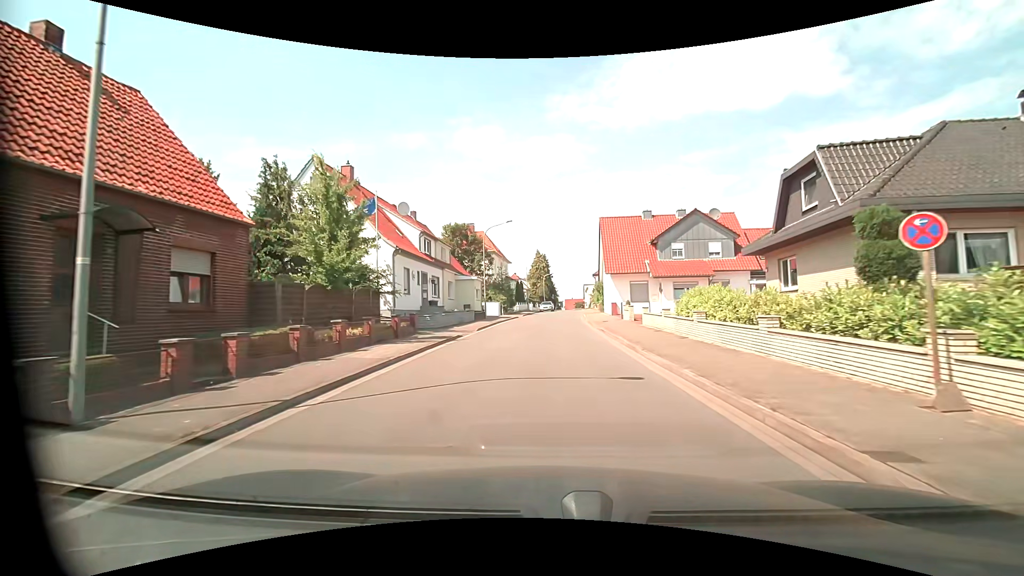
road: unclassified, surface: asphalt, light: Day
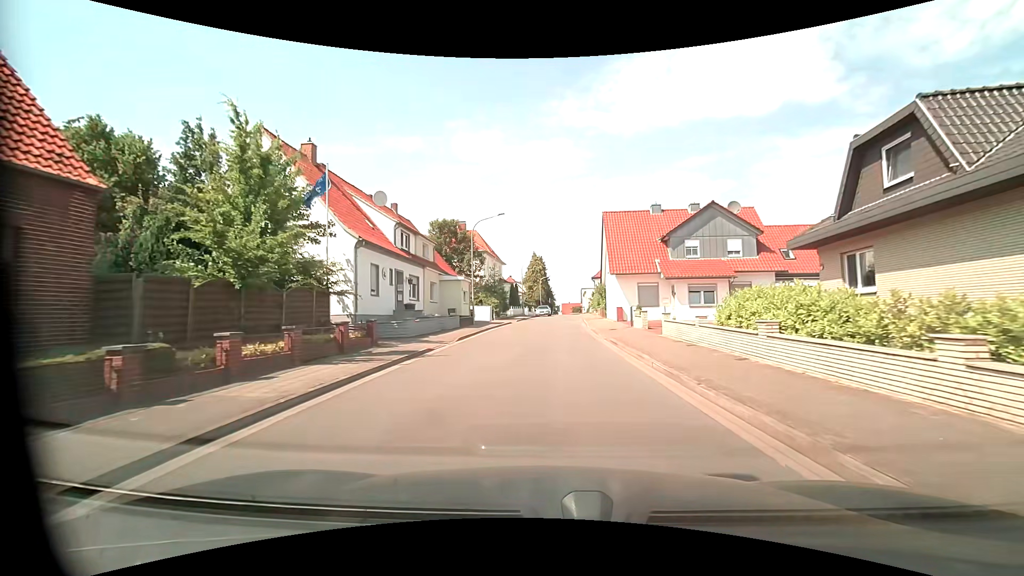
(0.0, +4.8) m; +1°
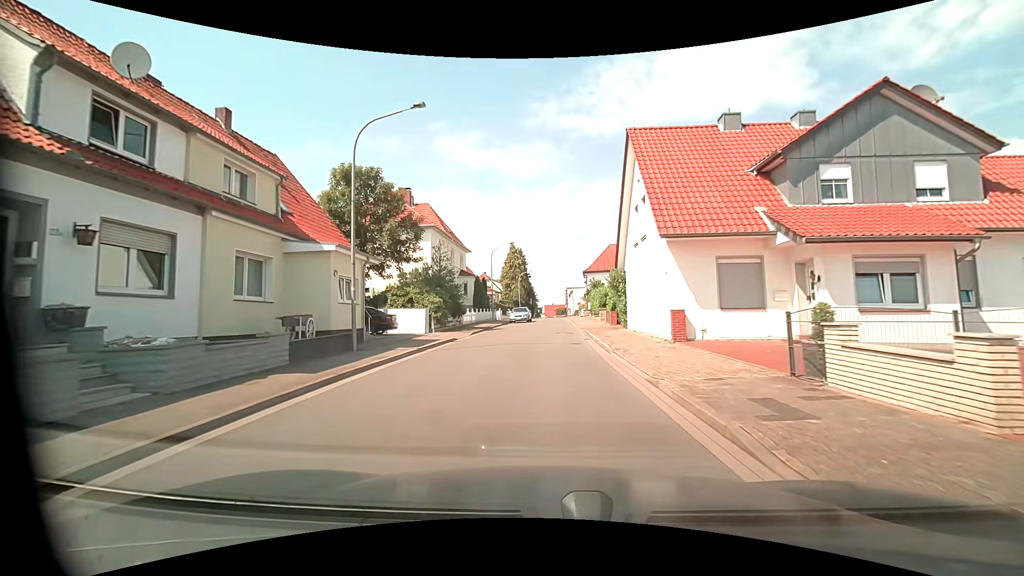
(+0.2, +19.3) m; +2°
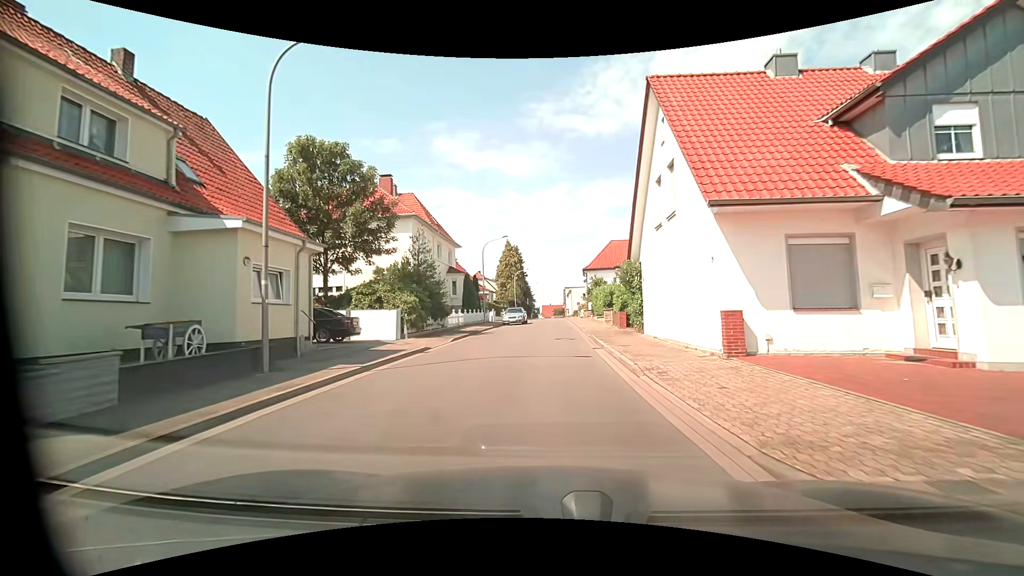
(0.0, +4.8) m; 0°
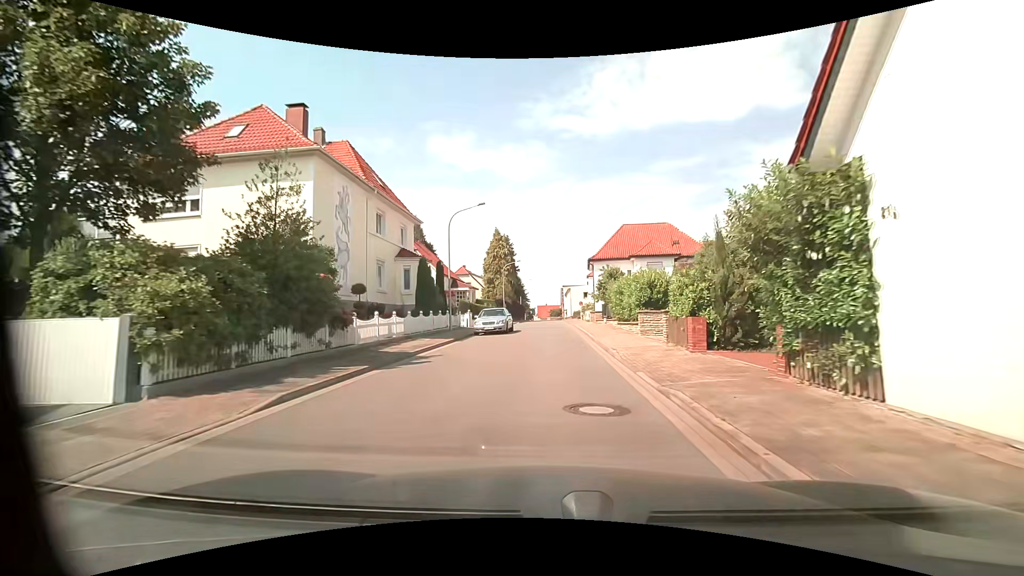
(+0.1, +14.4) m; 0°
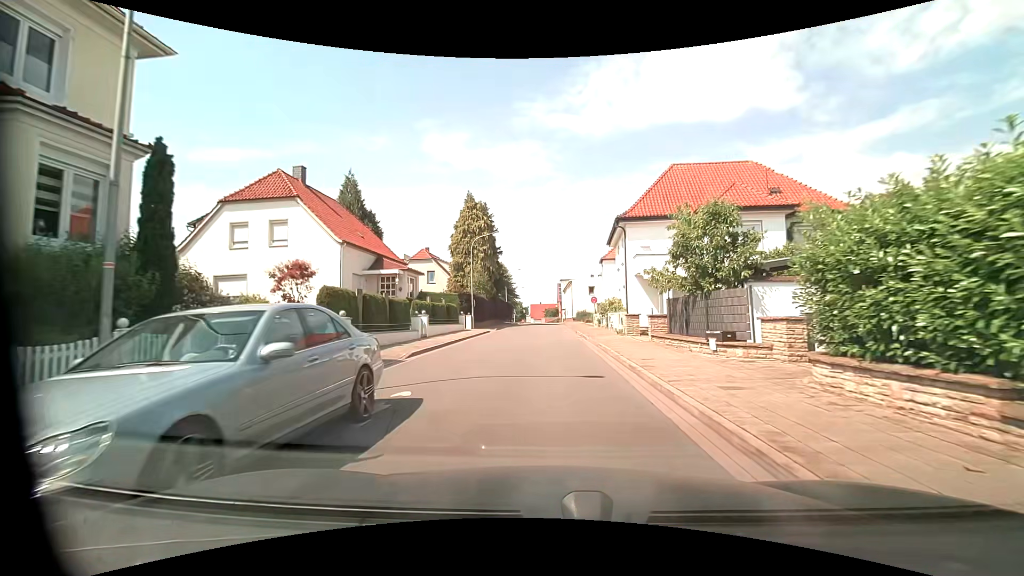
(+0.4, +23.9) m; +2°
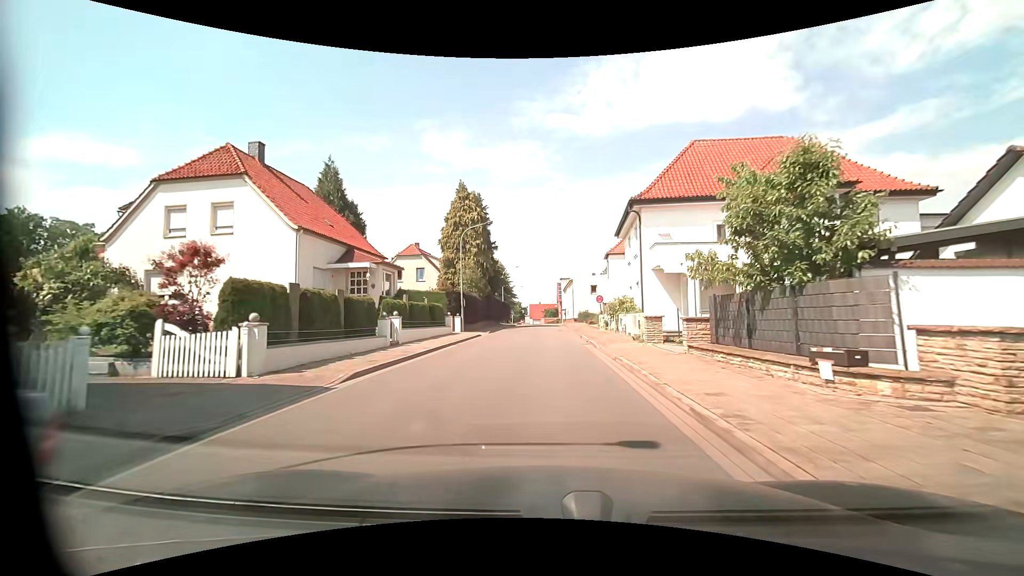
(0.0, +4.8) m; 0°
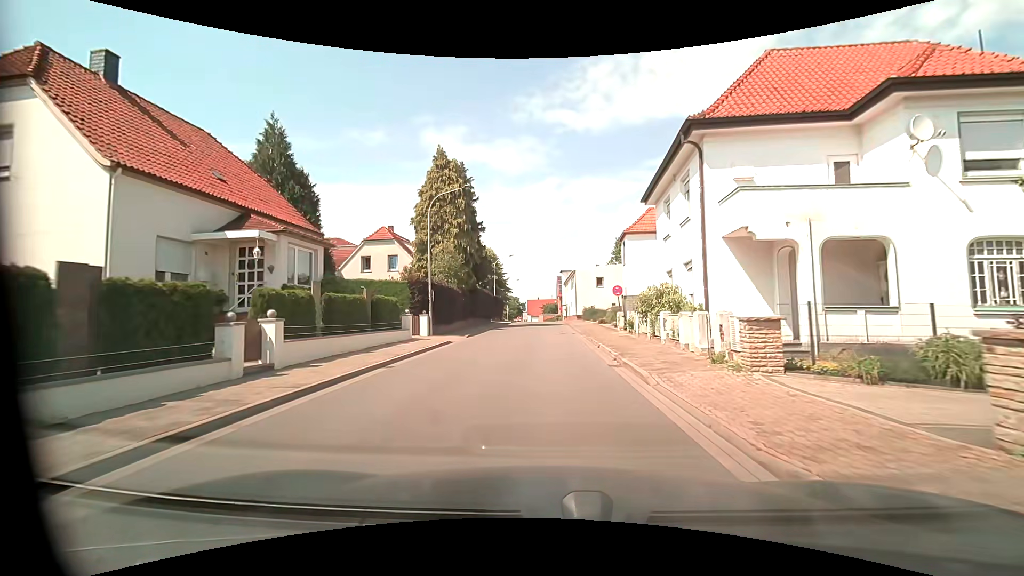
(+0.1, +9.6) m; 0°
(0, +10) (0, +20) (0, +30) (0, +40) (0, +50) (0, +60) (0, +70) (0, +80) (-1, +90) (-1, +100) m
